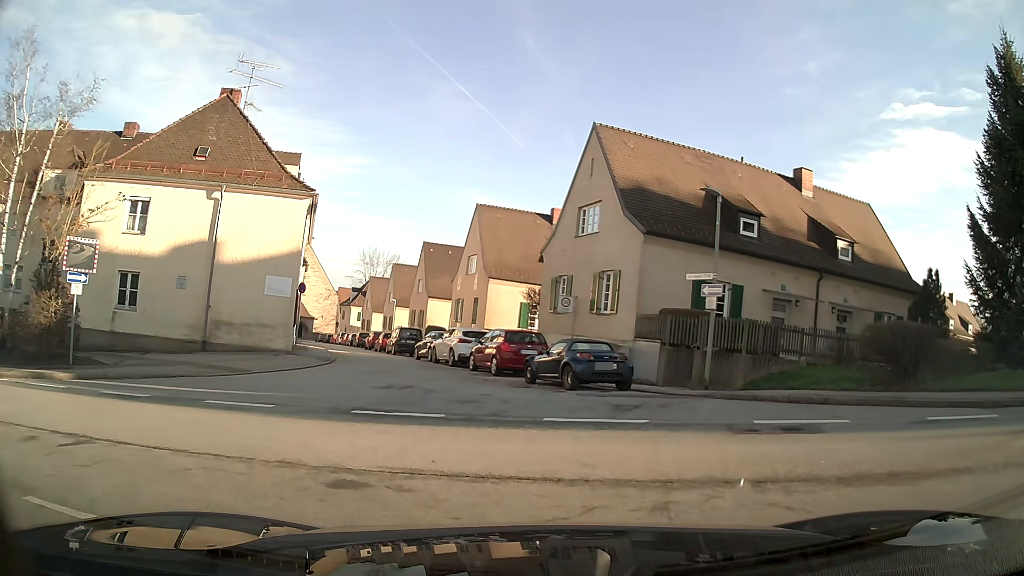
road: residential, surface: asphalt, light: Day
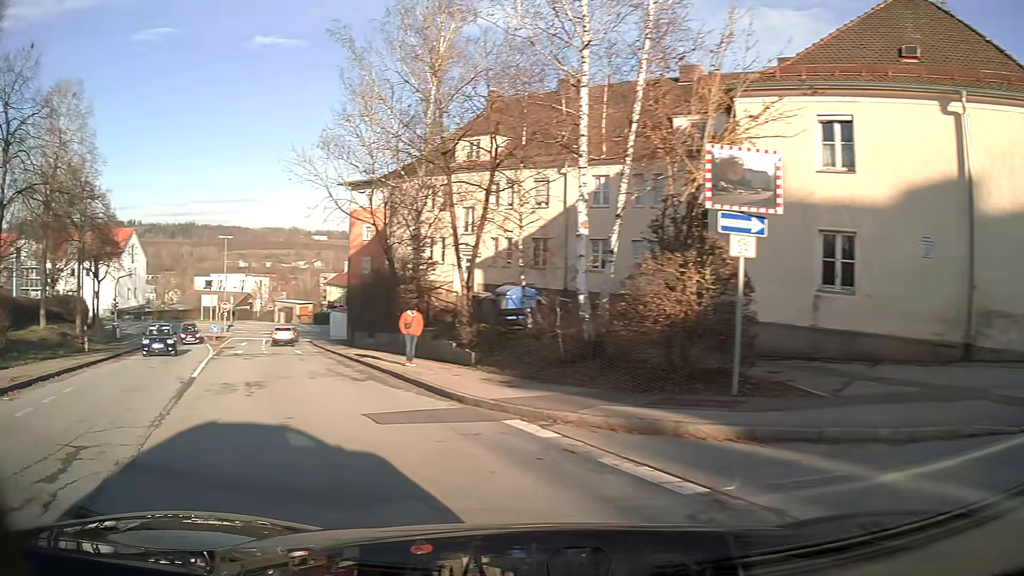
(-5.5, +9.1) m; -60°
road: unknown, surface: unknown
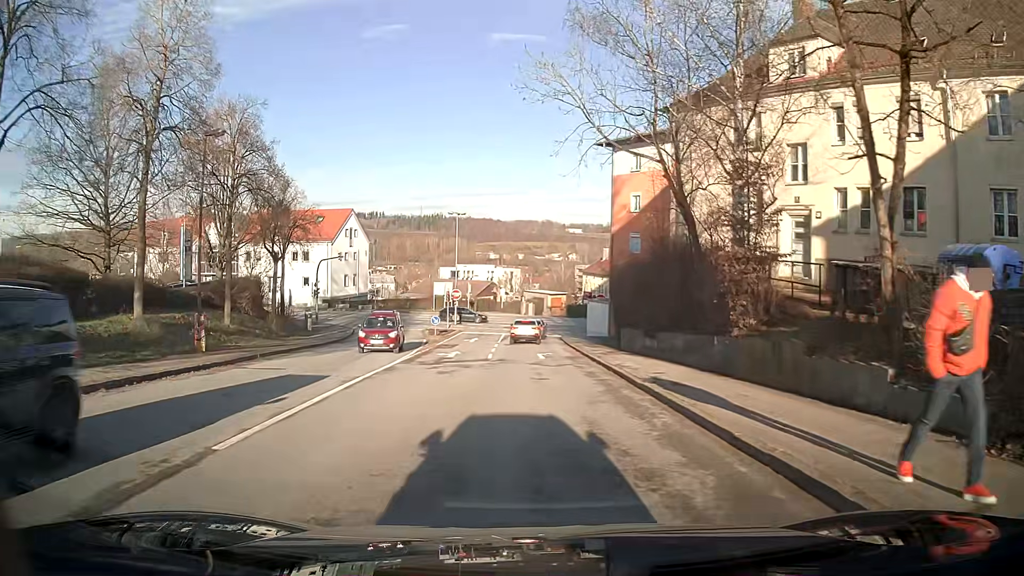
(-2.4, +12.1) m; -16°
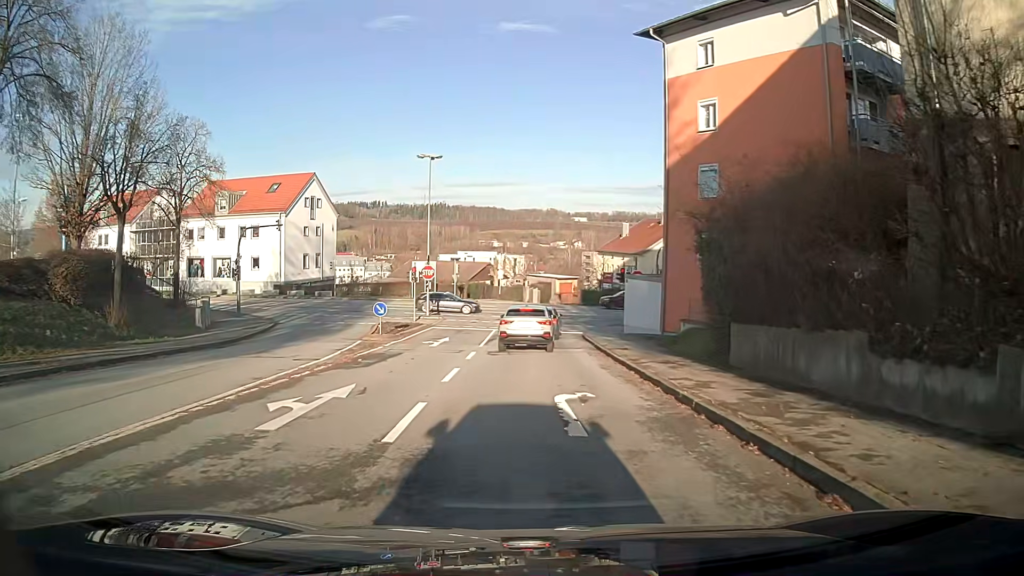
(-0.2, +18.2) m; -1°
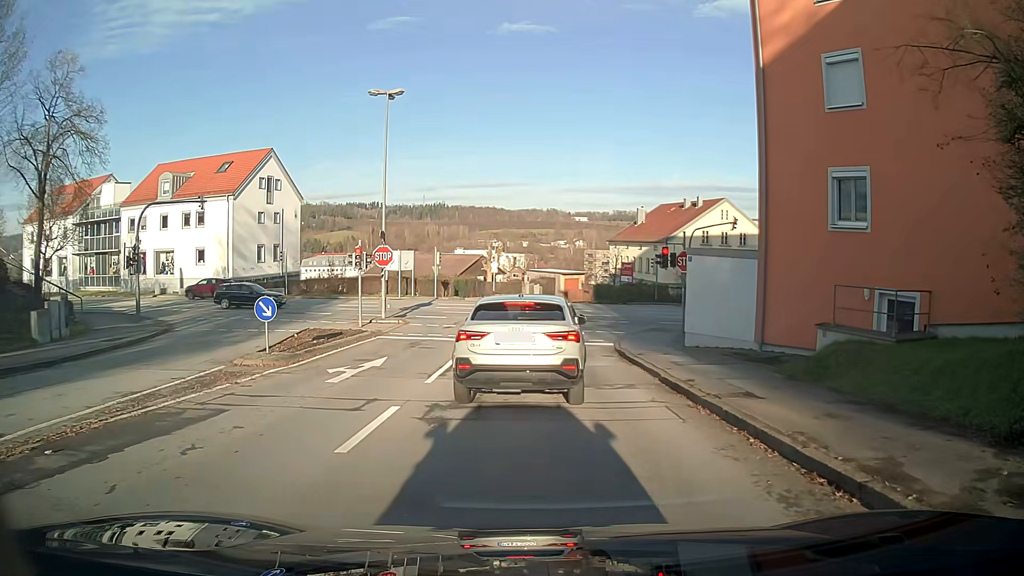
(-0.1, +12.4) m; -1°
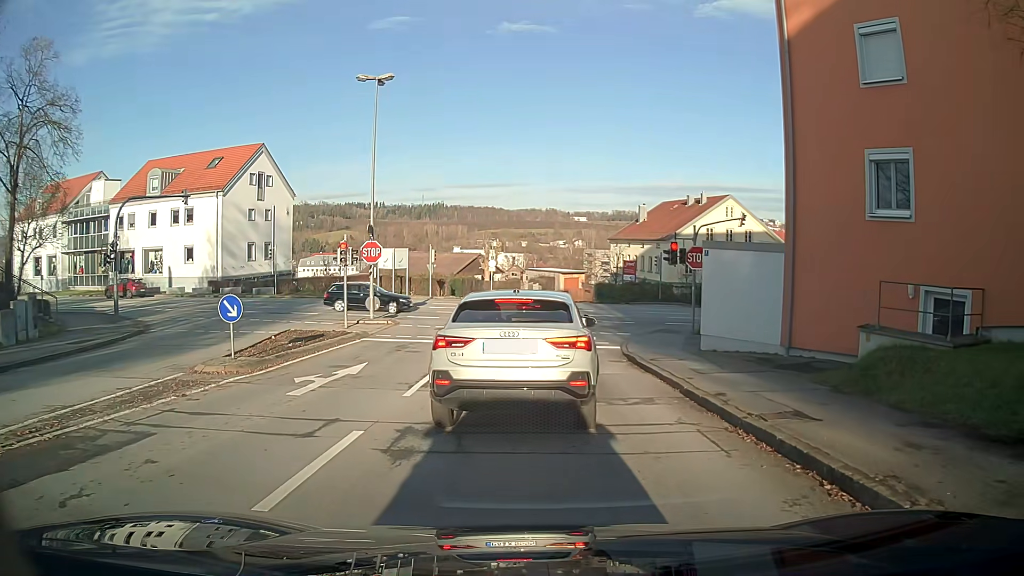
(0.0, +1.9) m; +1°
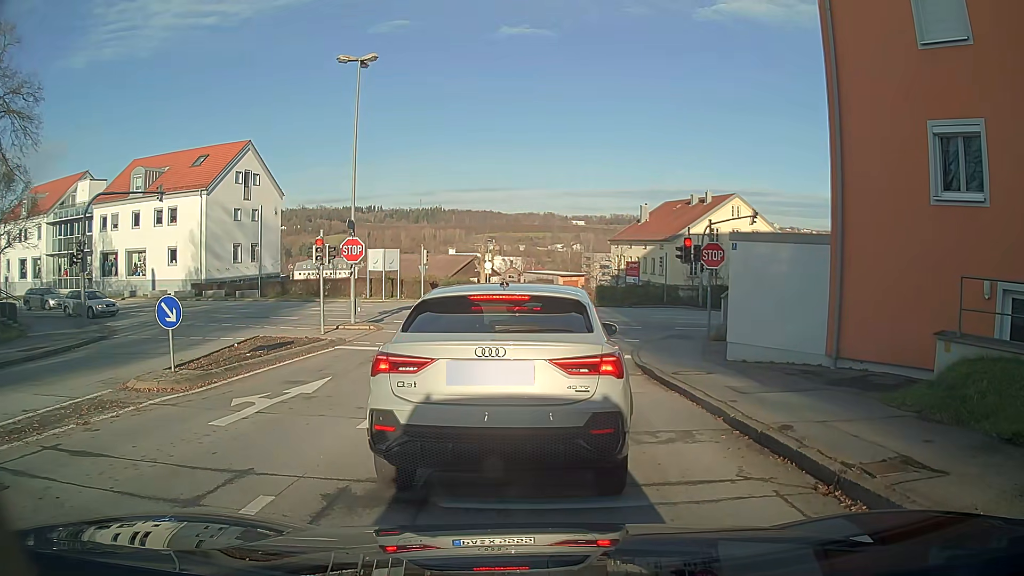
(0.0, +2.4) m; 0°
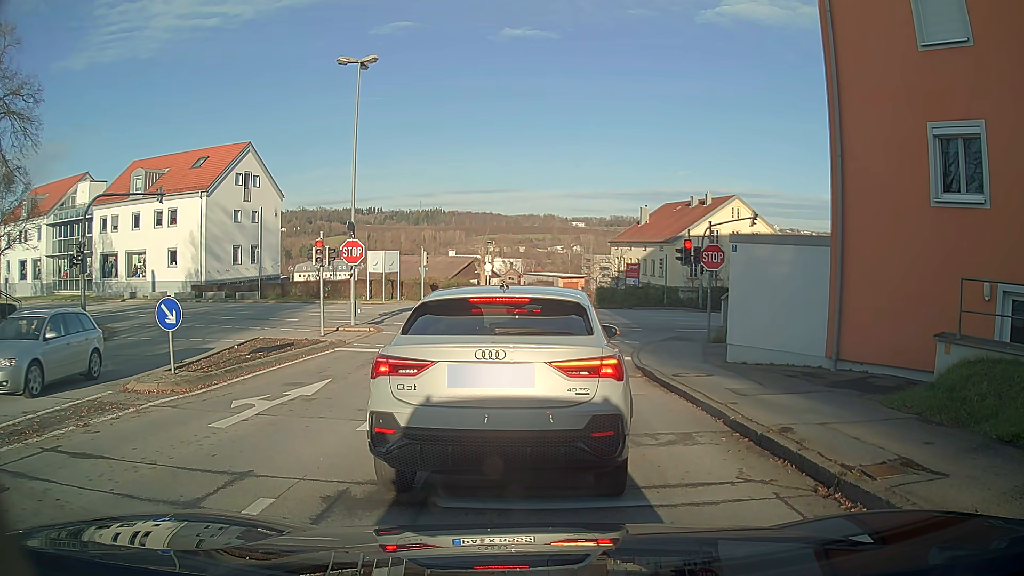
(0.0, +0.1) m; 0°
